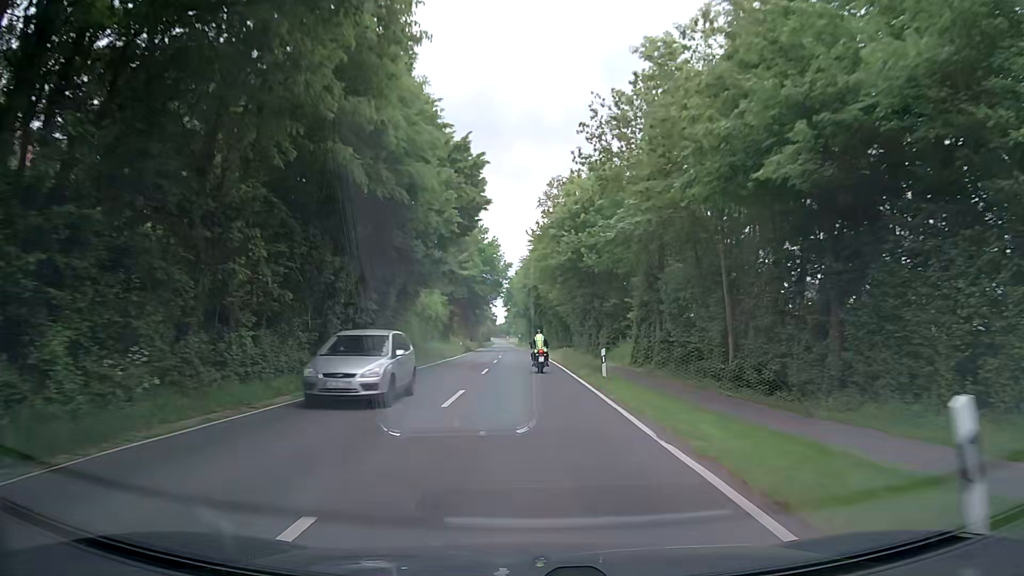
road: secondary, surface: asphalt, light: Day
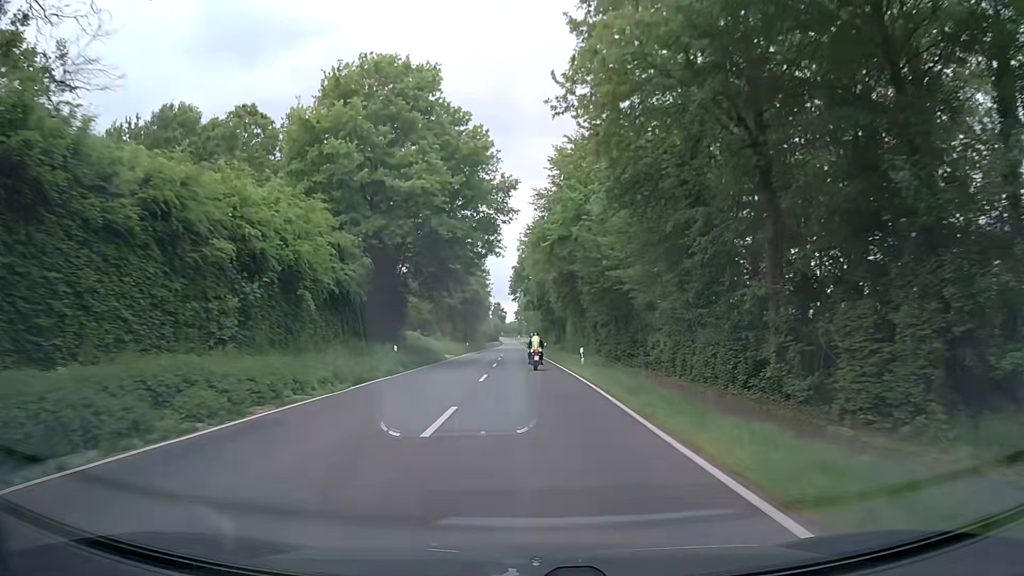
(-0.7, +41.4) m; 0°
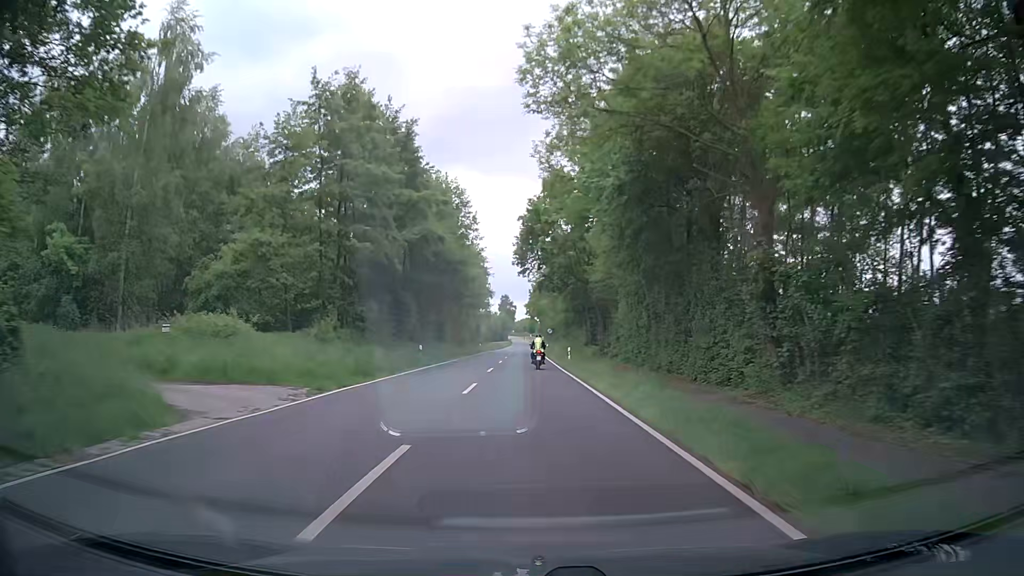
(-1.1, +42.3) m; -1°
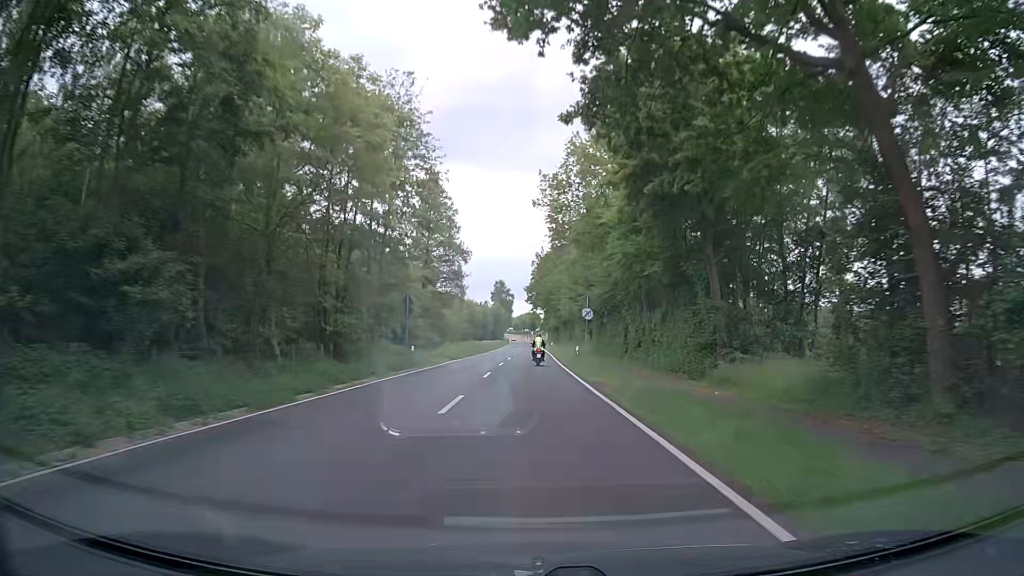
(-1.1, +53.5) m; -1°
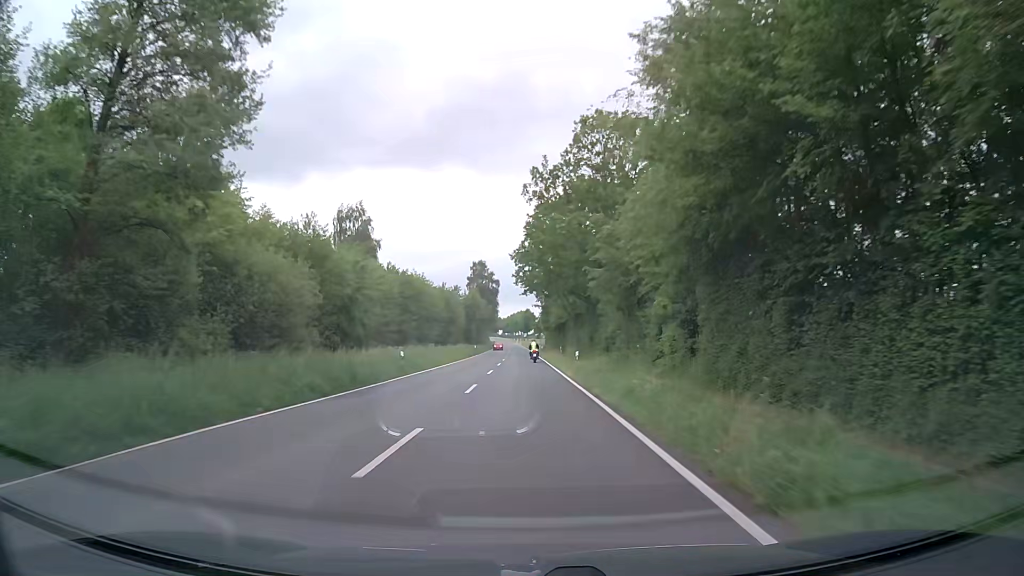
(+0.6, +53.8) m; +1°
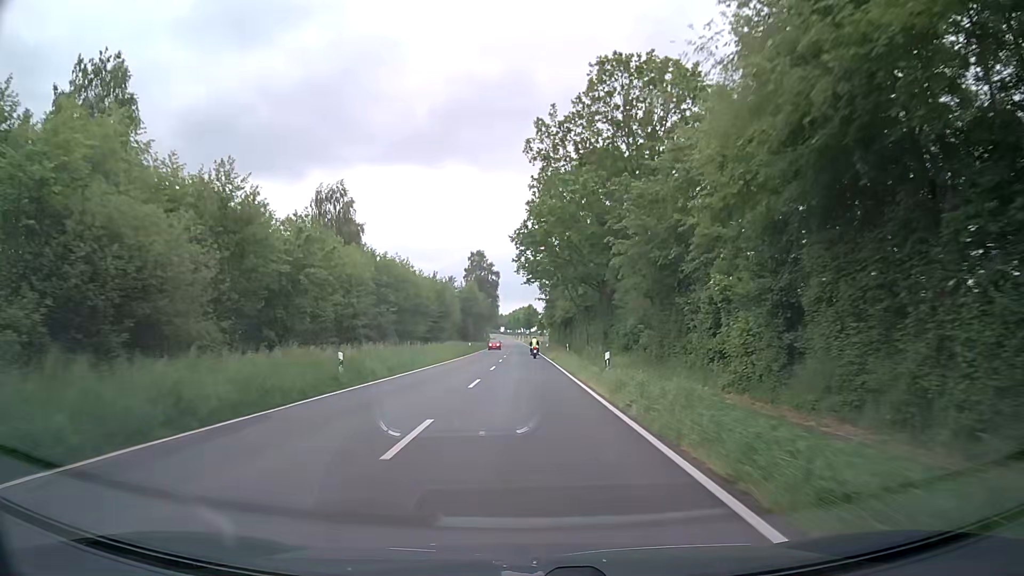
(0.0, +11.2) m; 0°
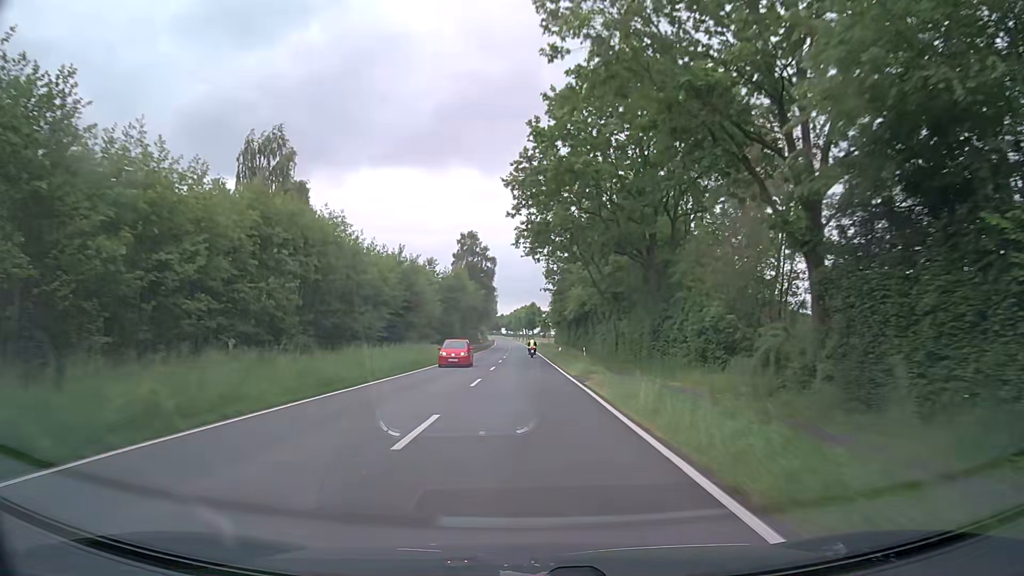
(0.0, +23.6) m; 0°
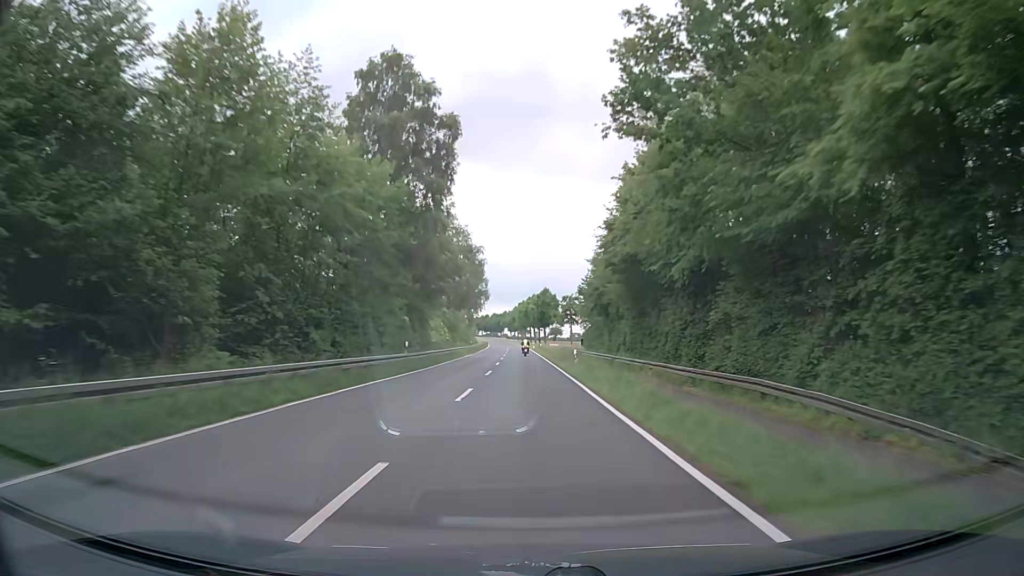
(-0.5, +65.7) m; 0°
(0, +10) (0, +20) (0, +30) (0, +40) (0, +50) (-1, +60) (-1, +70) (-1, +80) (-1, +90) (-2, +100) m
